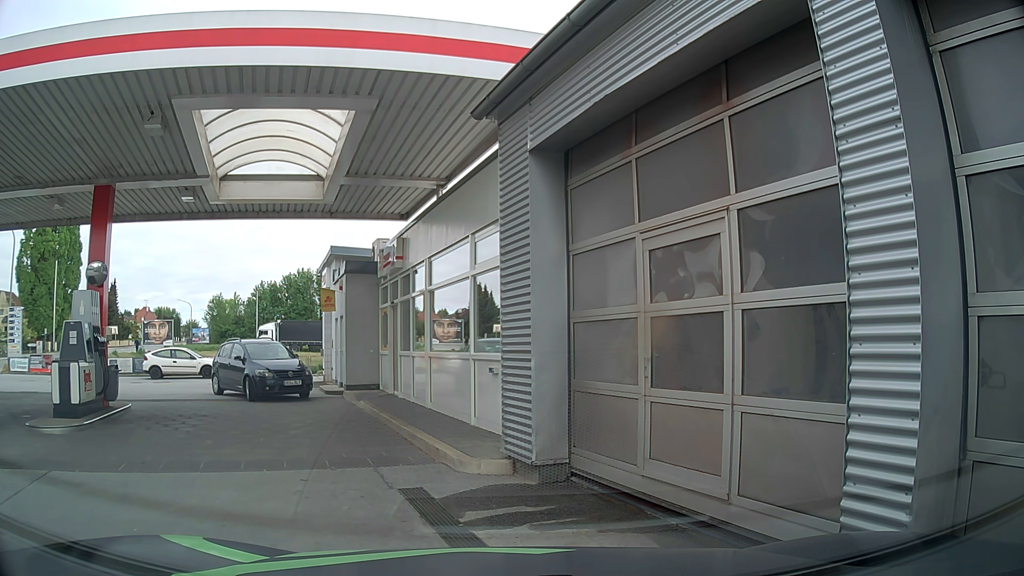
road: service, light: Day
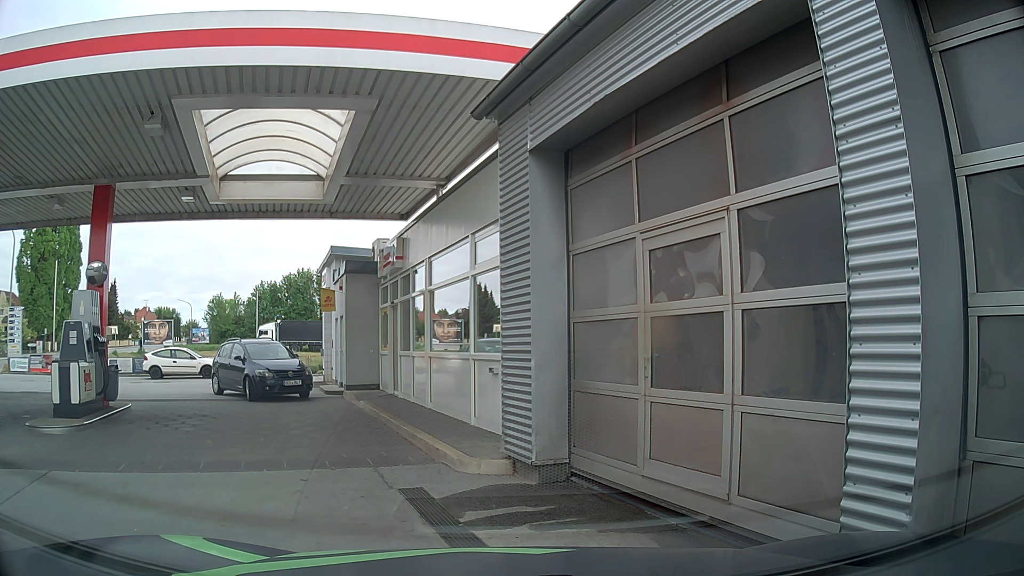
(0.0, 0.0) m; 0°
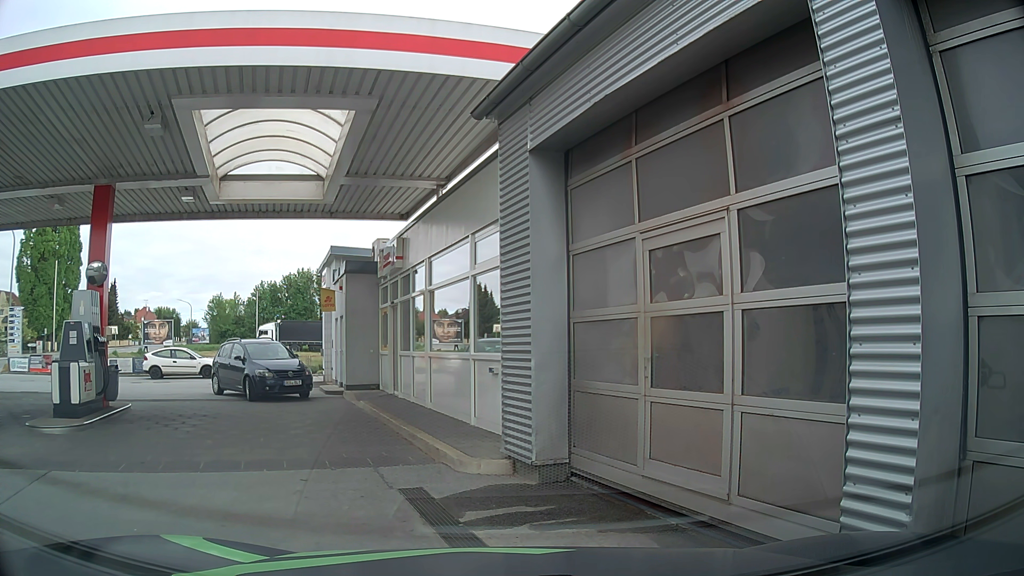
(0.0, 0.0) m; 0°
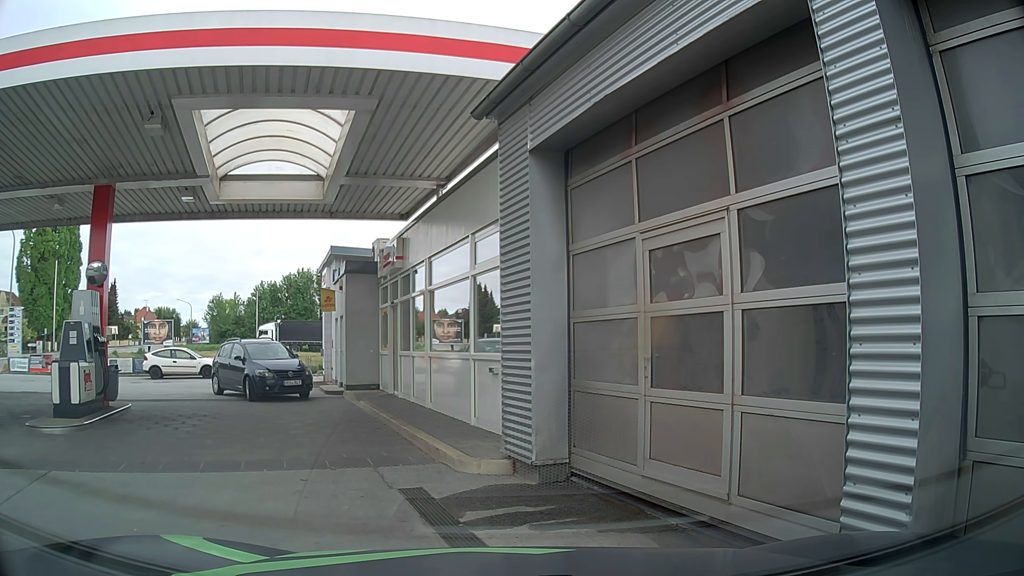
(0.0, 0.0) m; 0°
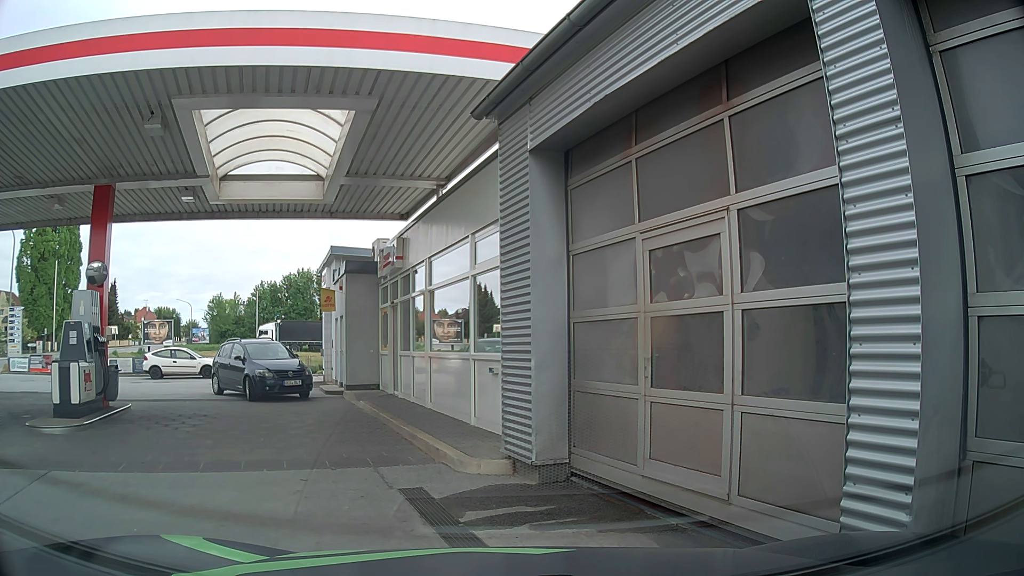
(0.0, 0.0) m; 0°
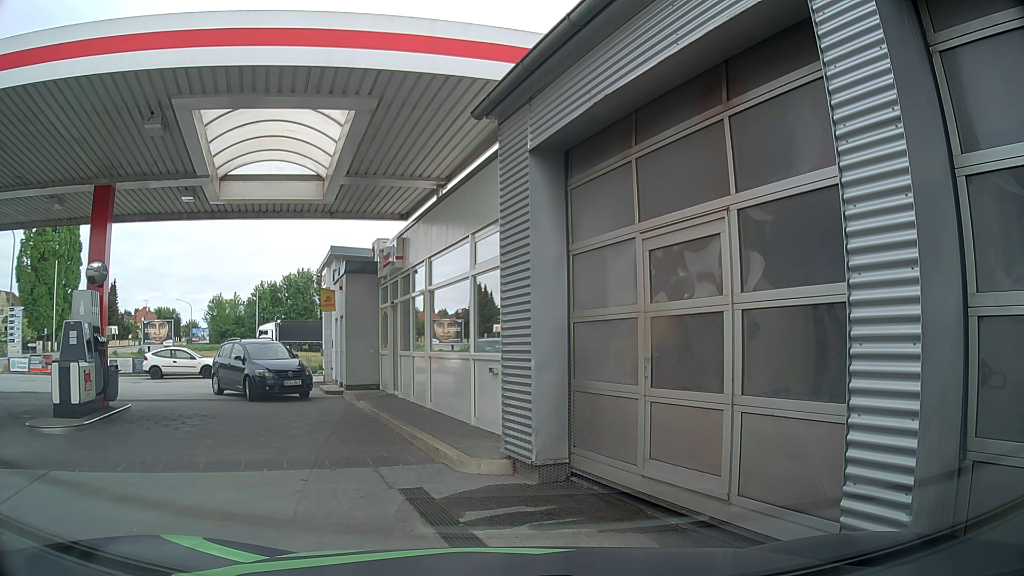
(0.0, 0.0) m; 0°
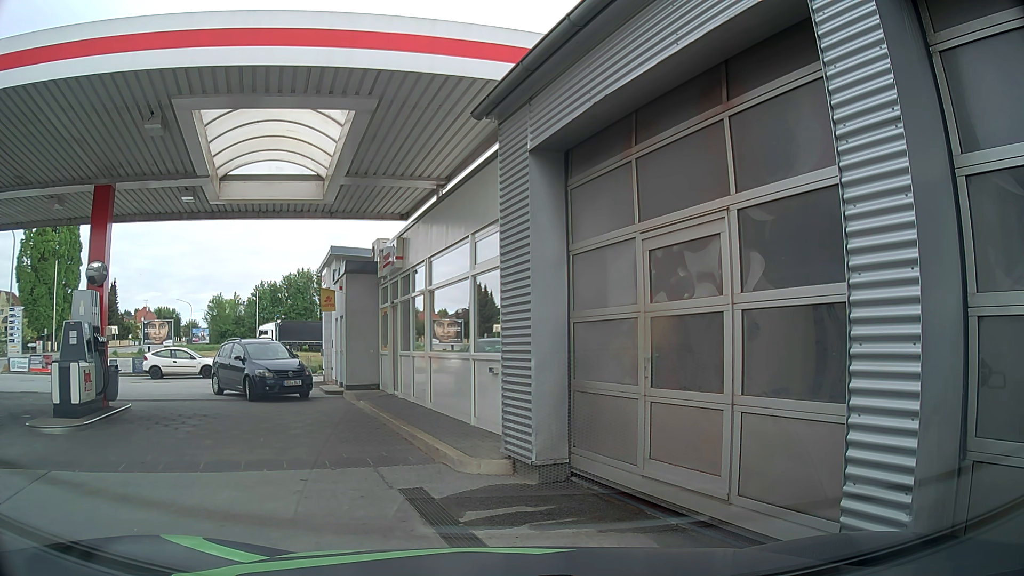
(0.0, 0.0) m; 0°
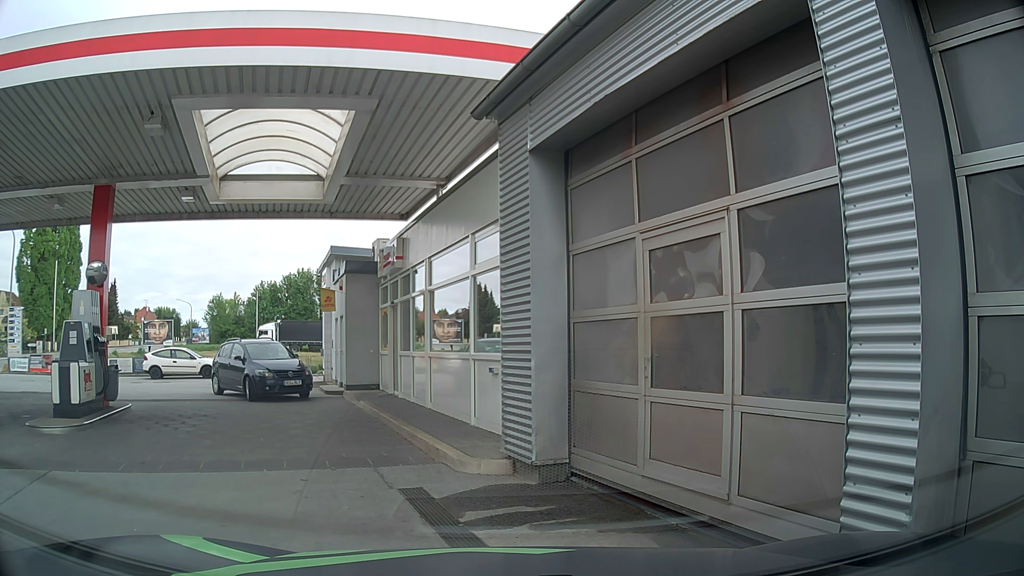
(0.0, 0.0) m; 0°
